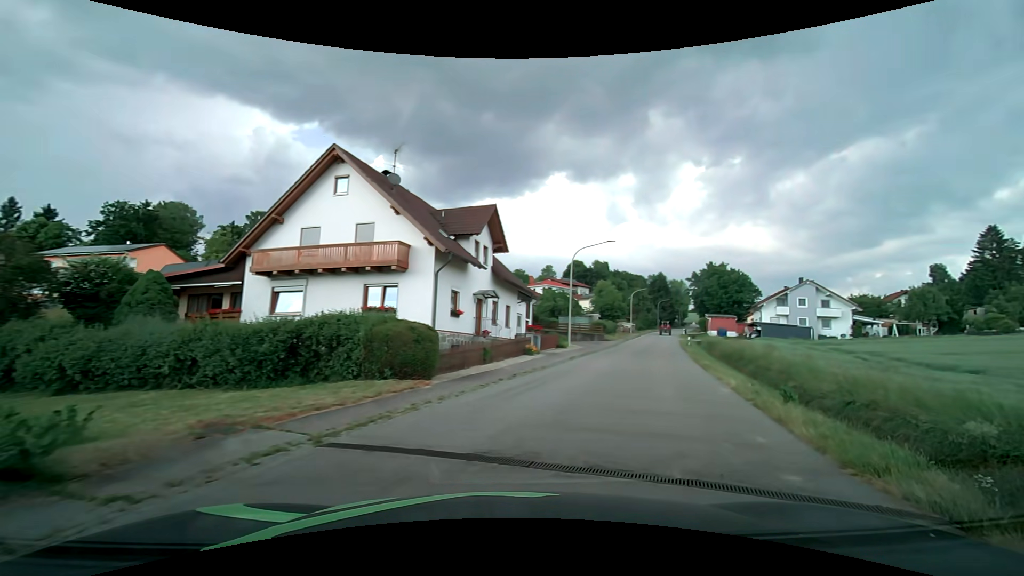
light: Day
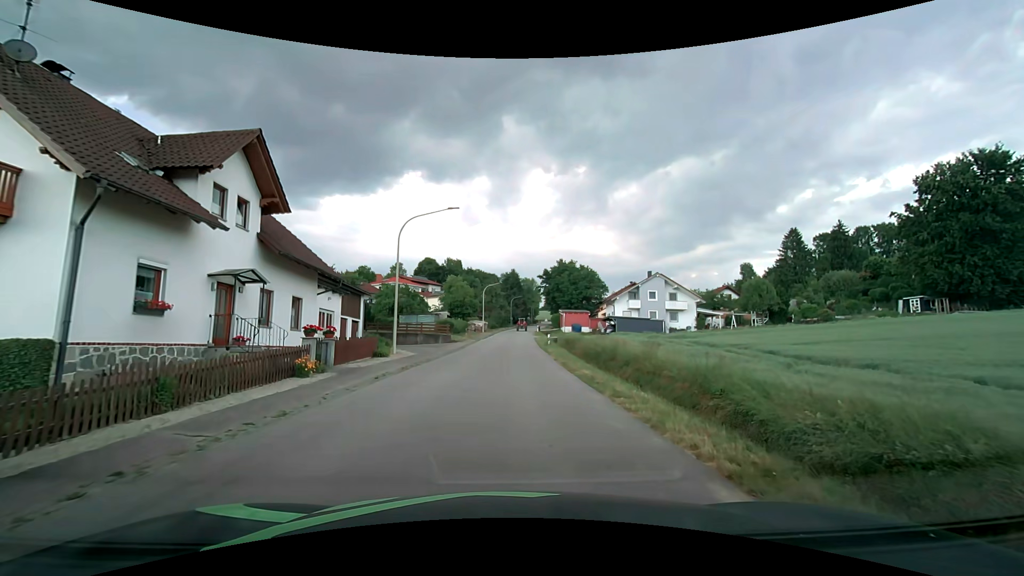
(+2.3, +9.6) m; +18°
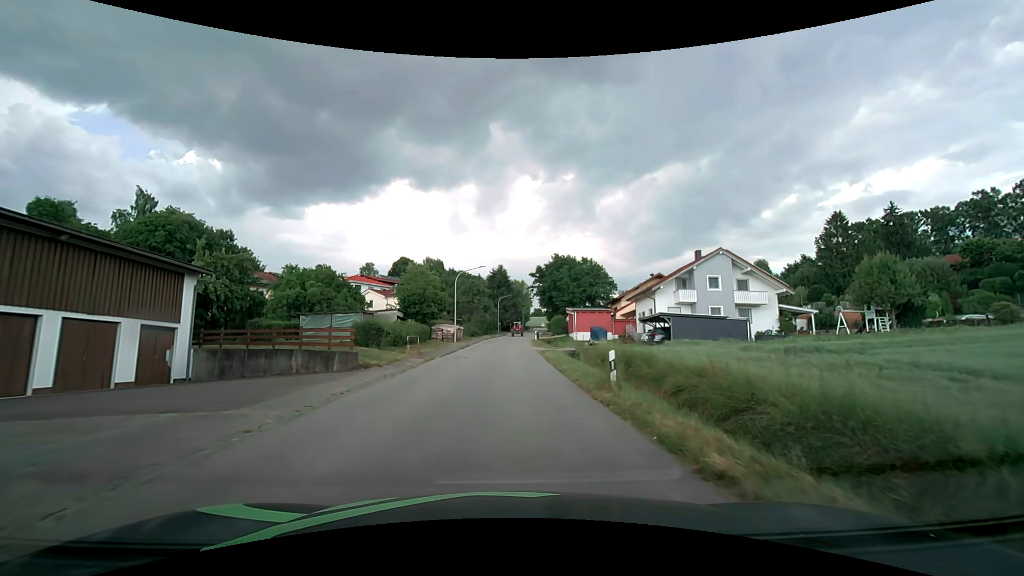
(+0.3, +25.7) m; +1°
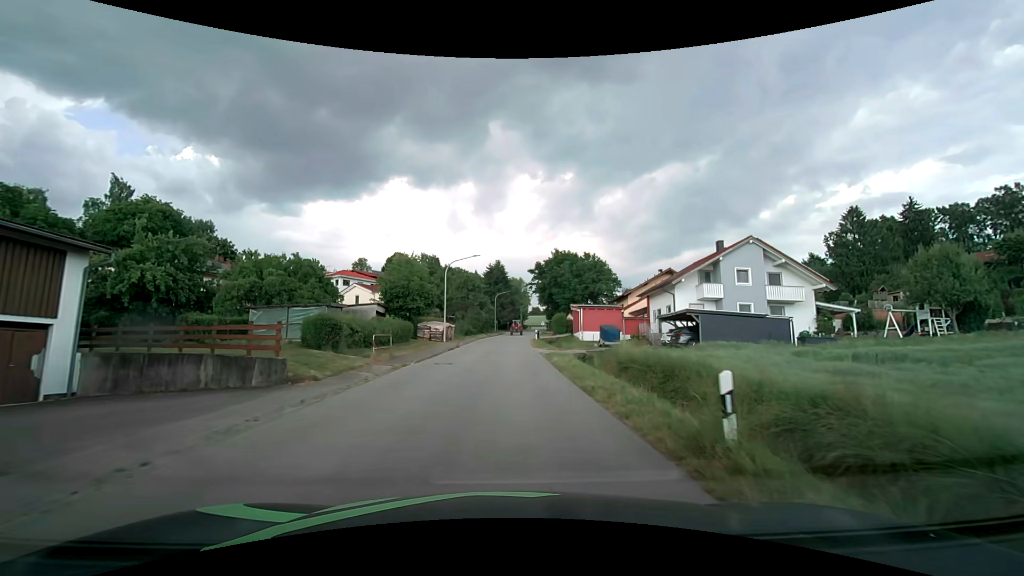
(0.0, +6.3) m; +1°
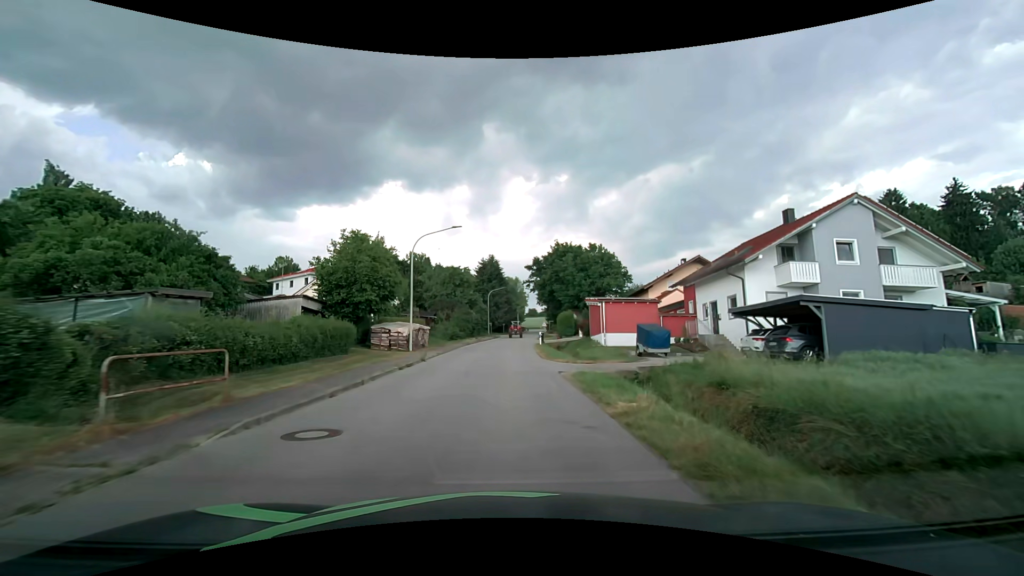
(+0.1, +13.1) m; +1°
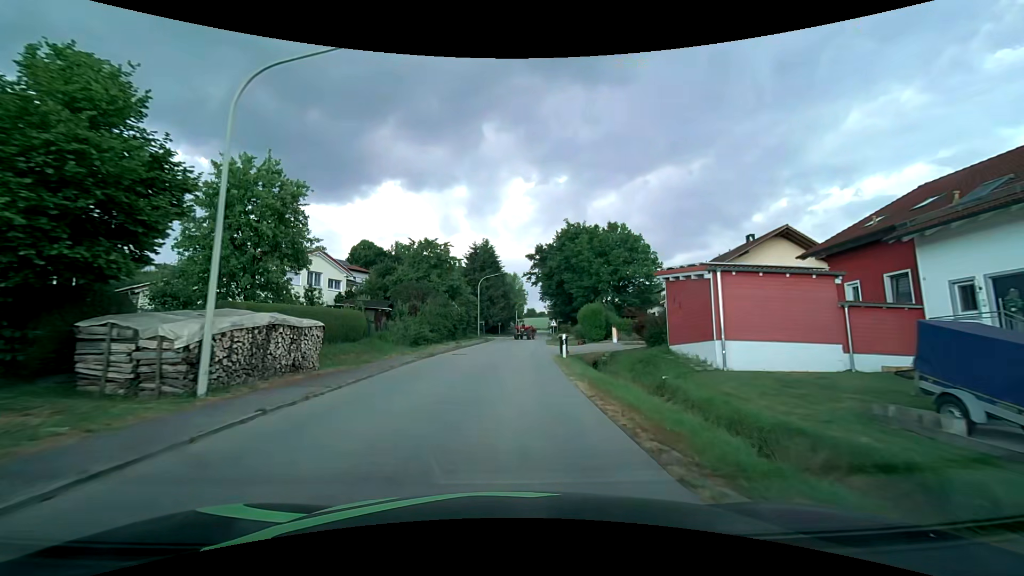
(0.0, +19.4) m; 0°
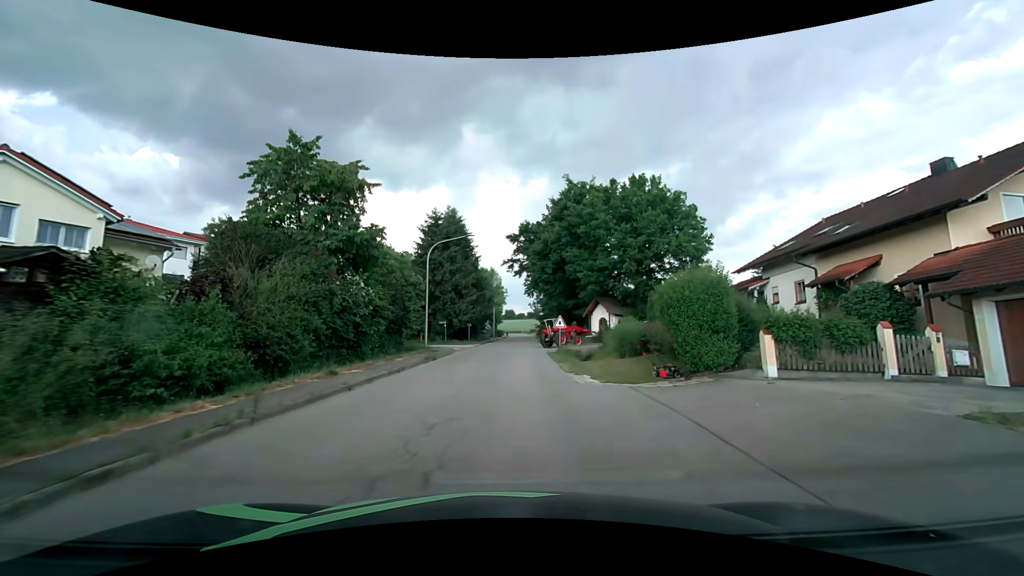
(+0.4, +24.4) m; +2°
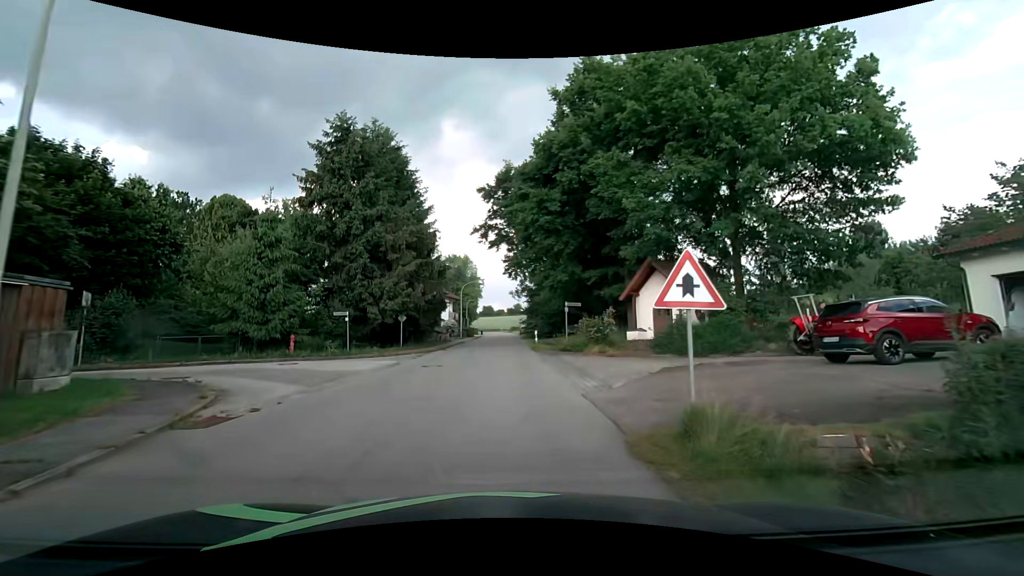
(+0.9, +24.9) m; +3°
(0, +10) (-5, +18) (-15, +20) (-24, +16) (-32, +10) (-39, +2) (-44, -6) (-48, -15) (-52, -24) (-55, -34) m
